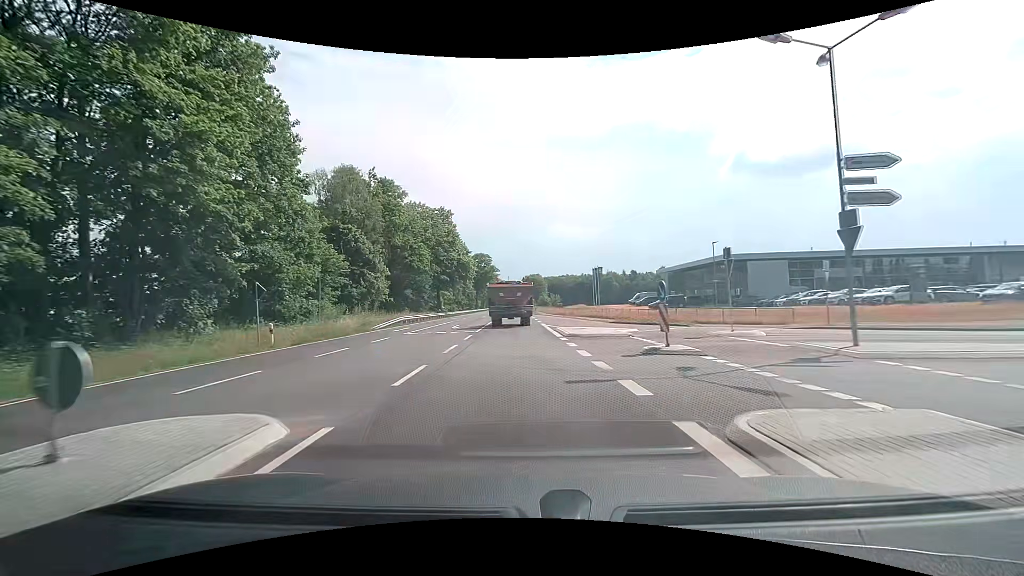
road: primary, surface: asphalt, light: Day
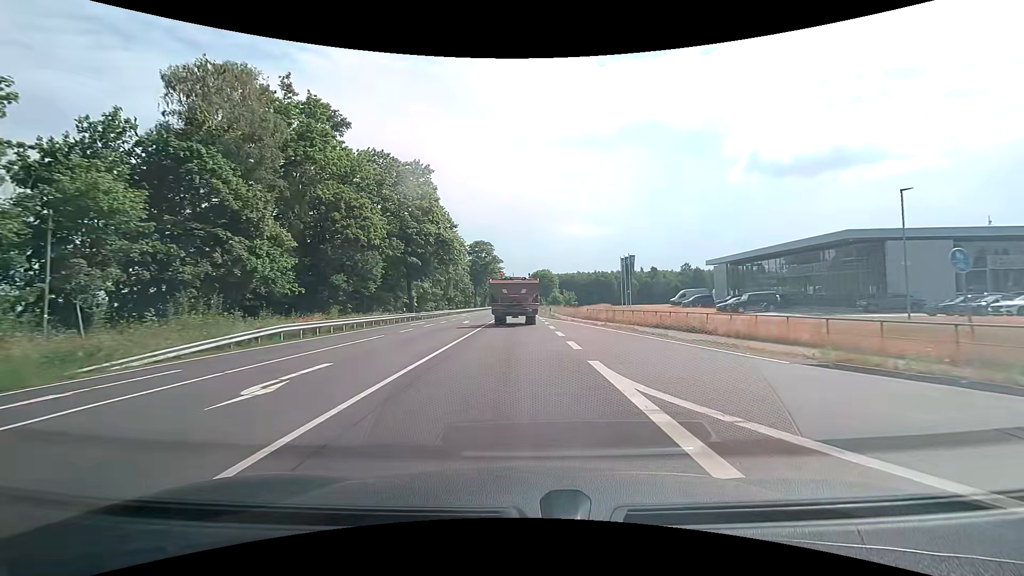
(-0.2, +24.8) m; -1°
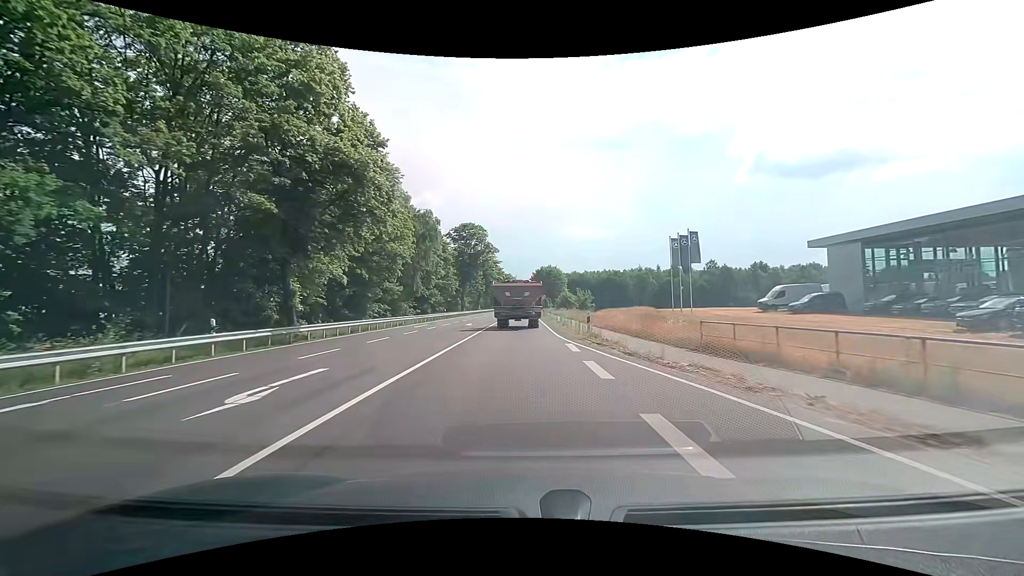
(-0.1, +29.4) m; 0°
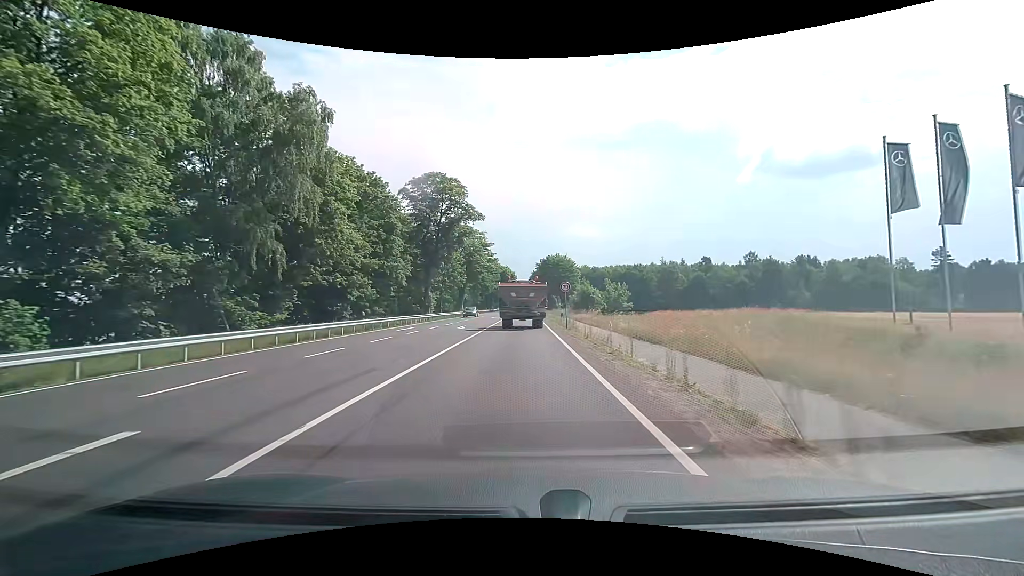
(-0.2, +35.7) m; 0°
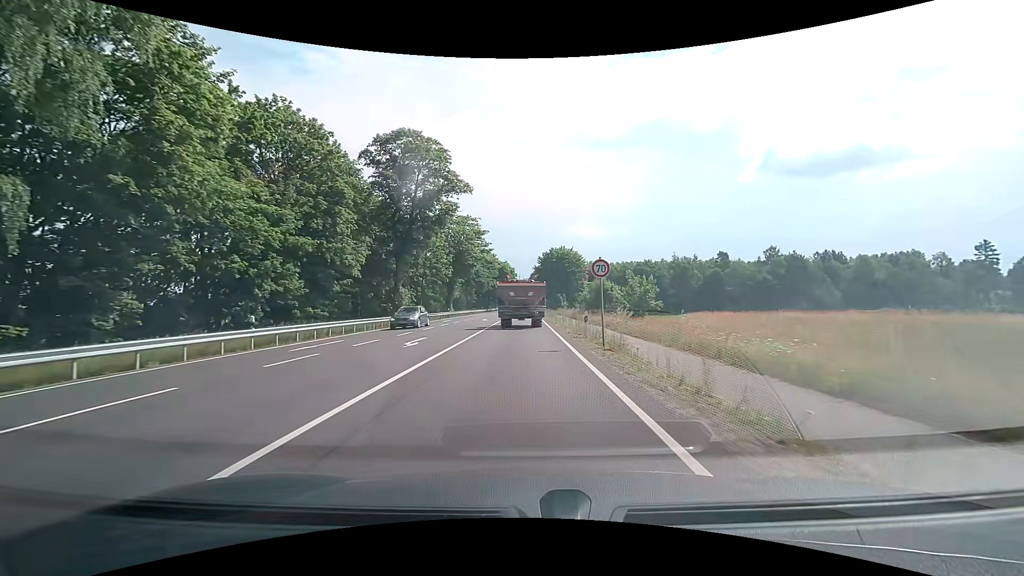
(0.0, +14.2) m; 0°
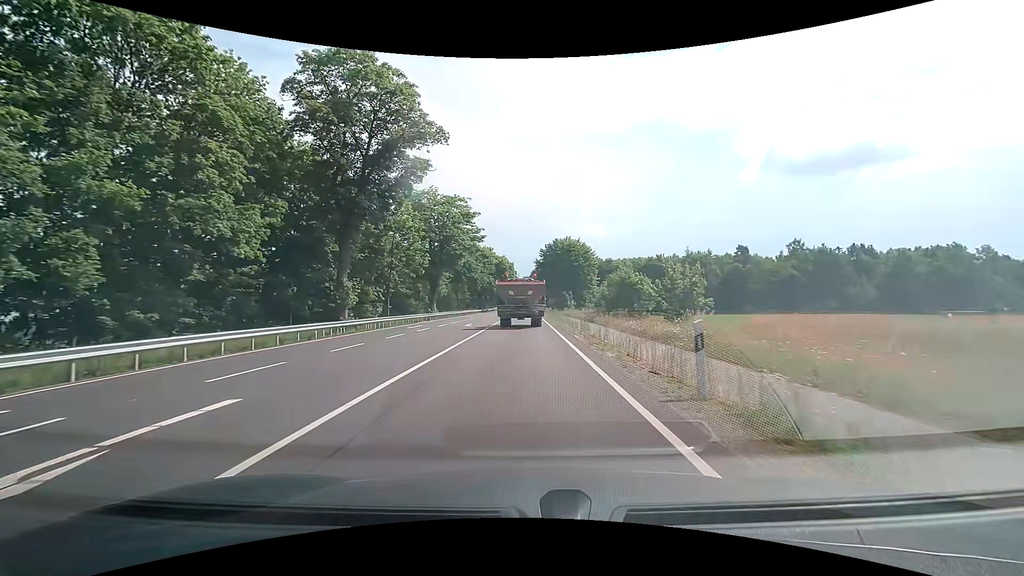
(0.0, +14.2) m; 0°
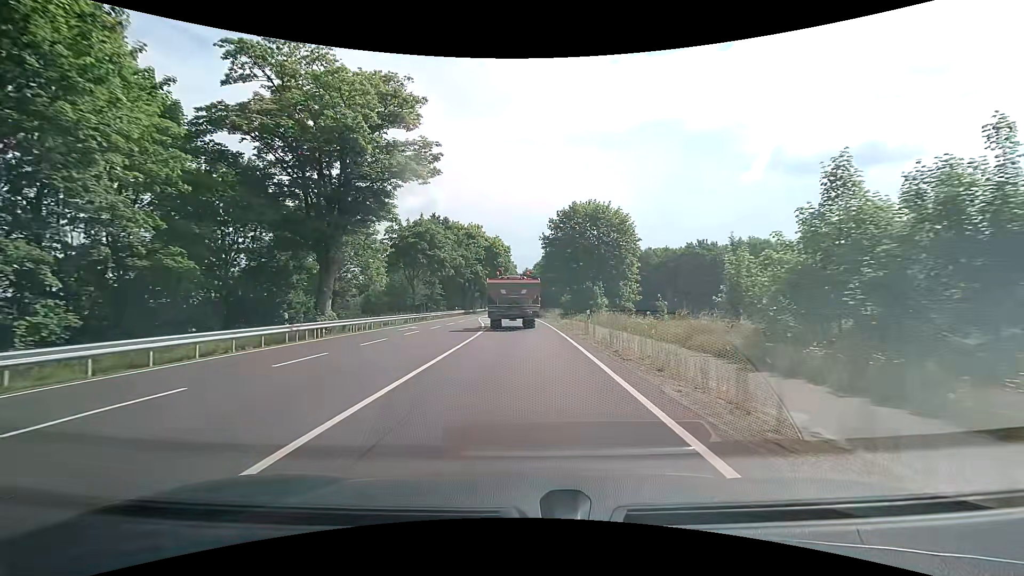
(-0.2, +33.8) m; 0°
